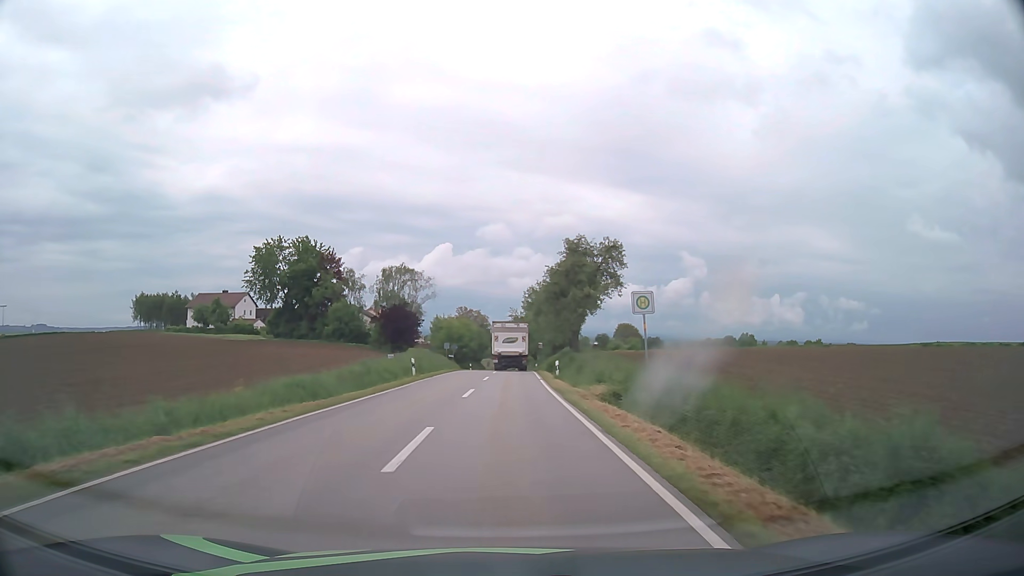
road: tertiary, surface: asphalt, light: Day
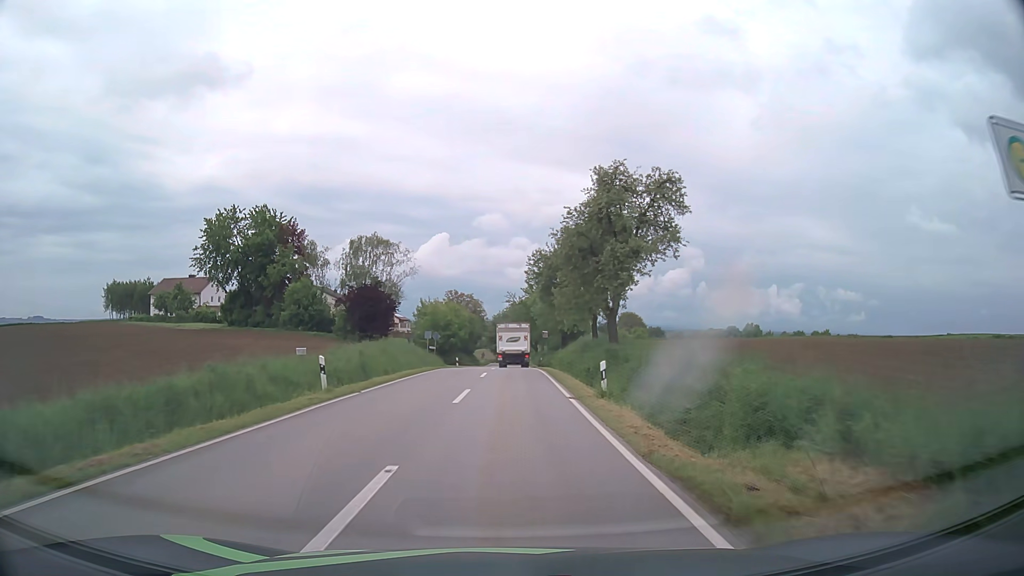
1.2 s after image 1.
(0.0, +16.4) m; 0°
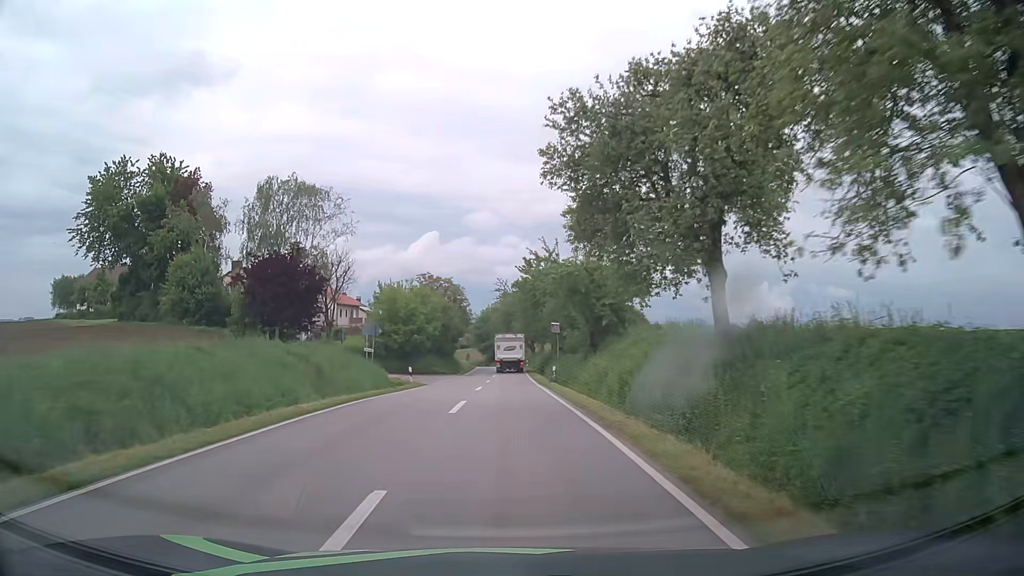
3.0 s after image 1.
(+0.2, +24.7) m; +1°
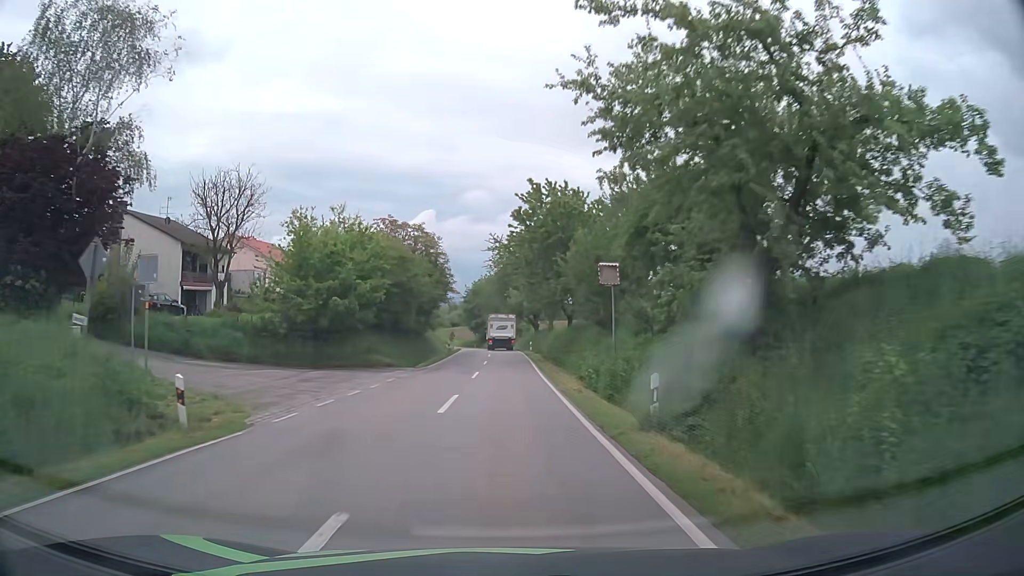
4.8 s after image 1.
(+0.2, +24.7) m; 0°
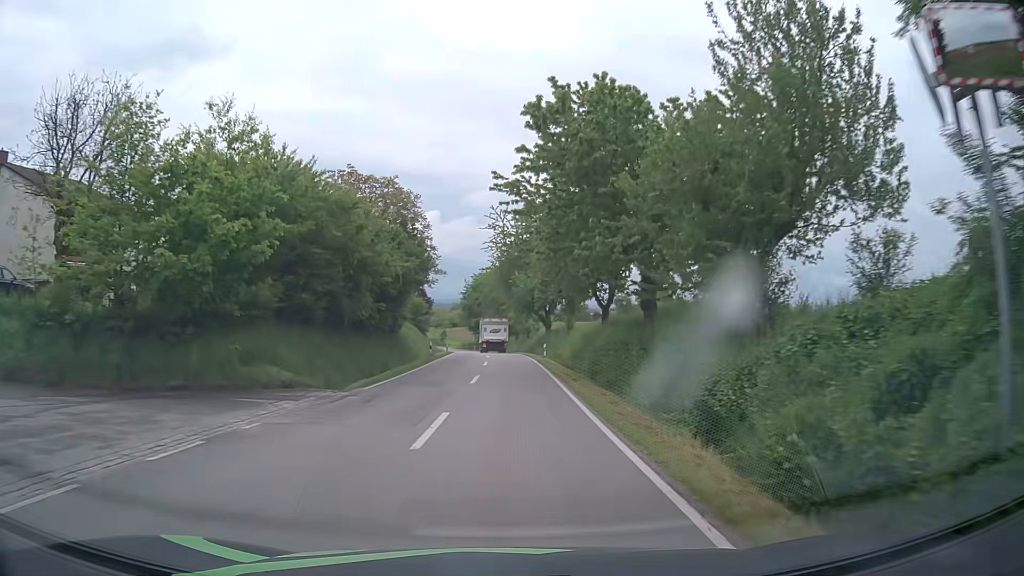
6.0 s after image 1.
(0.0, +16.5) m; 0°
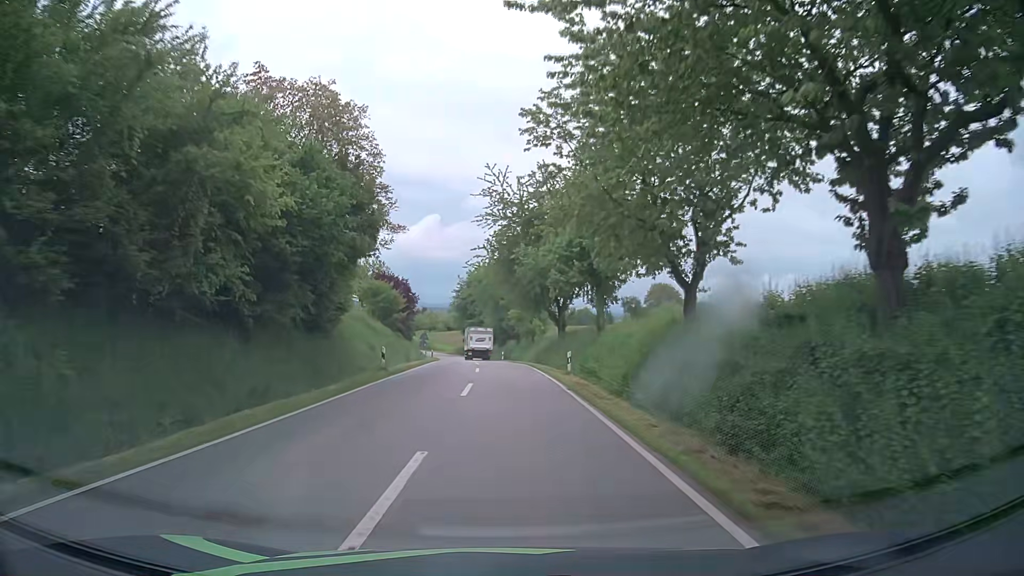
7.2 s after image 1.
(0.0, +16.3) m; 0°
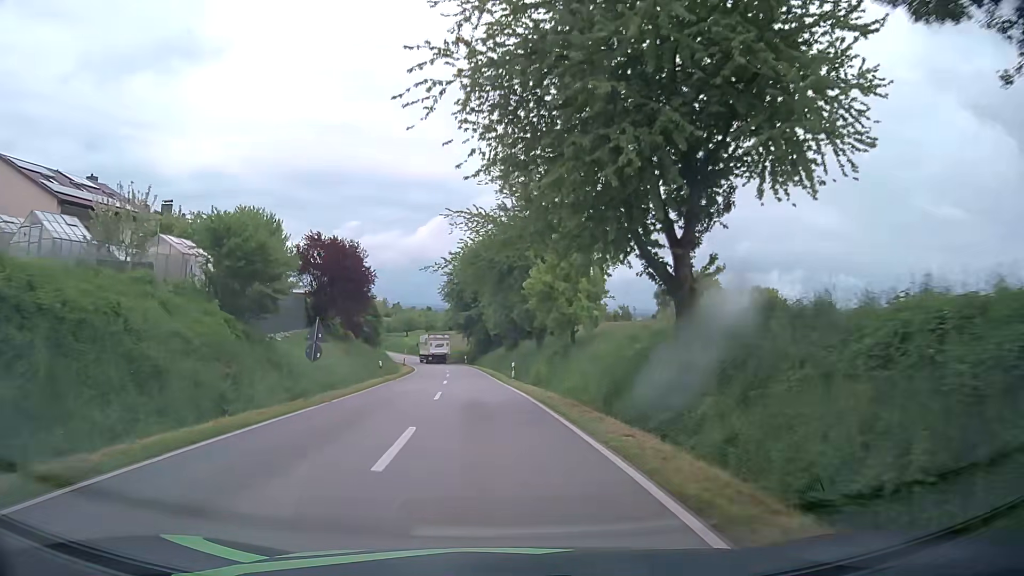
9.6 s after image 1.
(0.0, +32.6) m; -1°
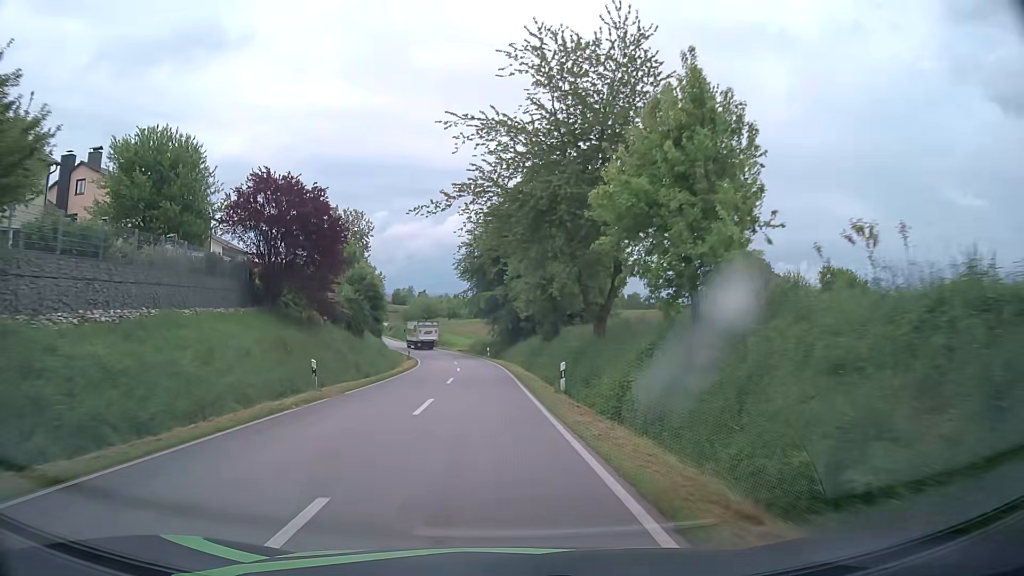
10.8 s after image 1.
(-0.2, +17.5) m; -2°
(0, +10) (0, +20) (-1, +30) (-1, +40) (-2, +50) (-4, +60) (-5, +70) (-8, +79) (-10, +89) (-14, +99) m
